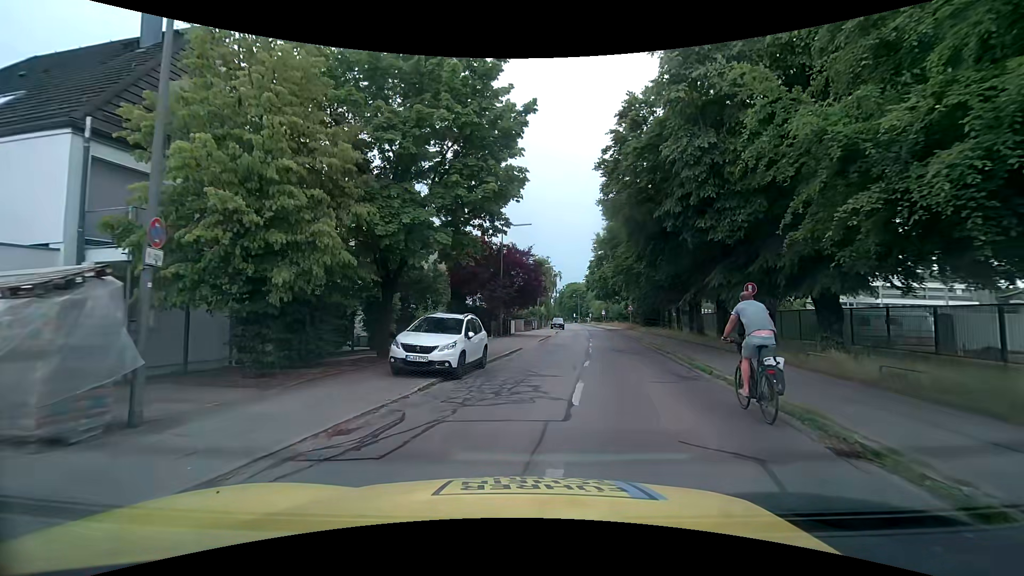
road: tertiary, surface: asphalt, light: Day
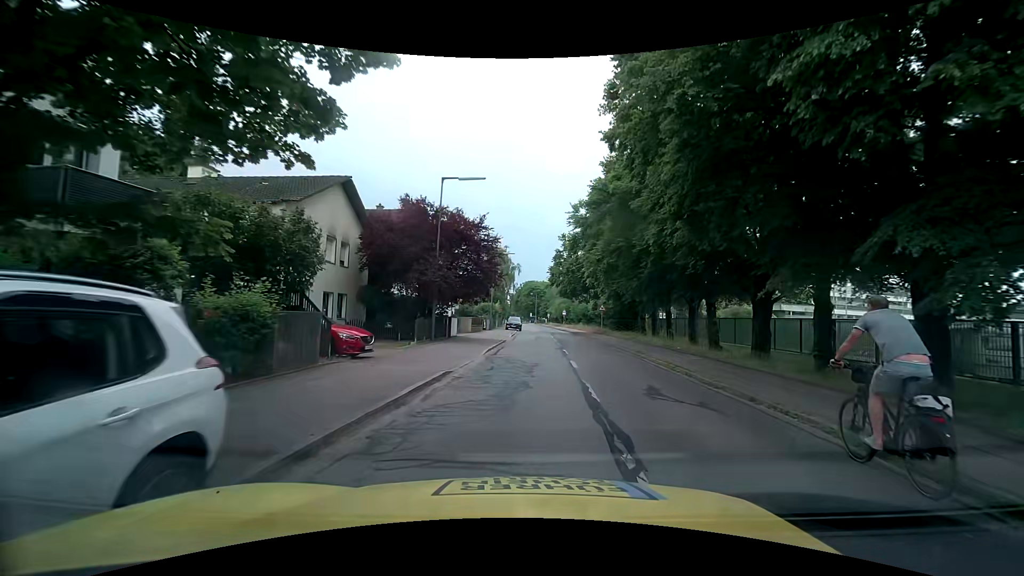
(+0.4, +11.8) m; +5°
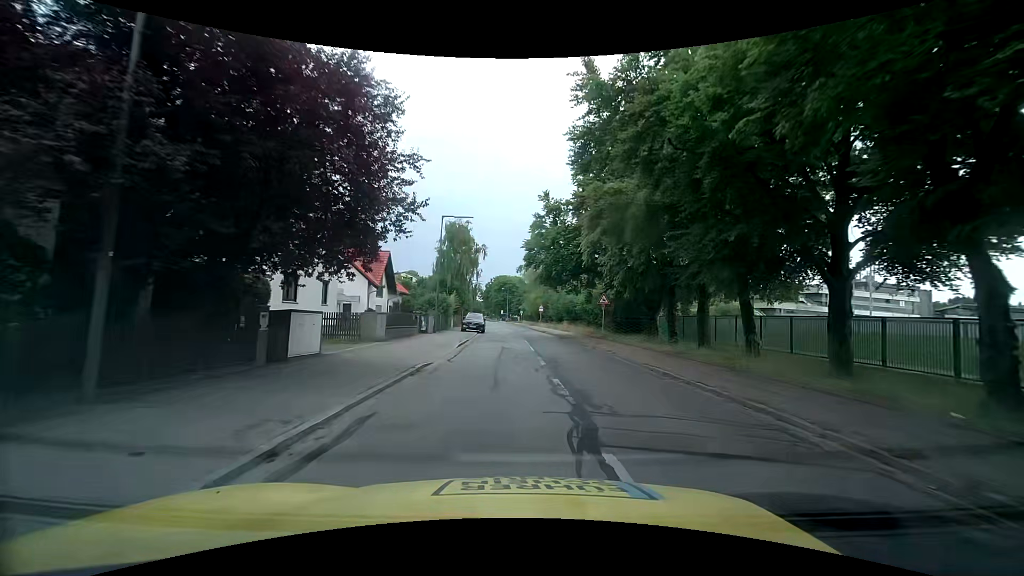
(+0.6, +18.2) m; +3°
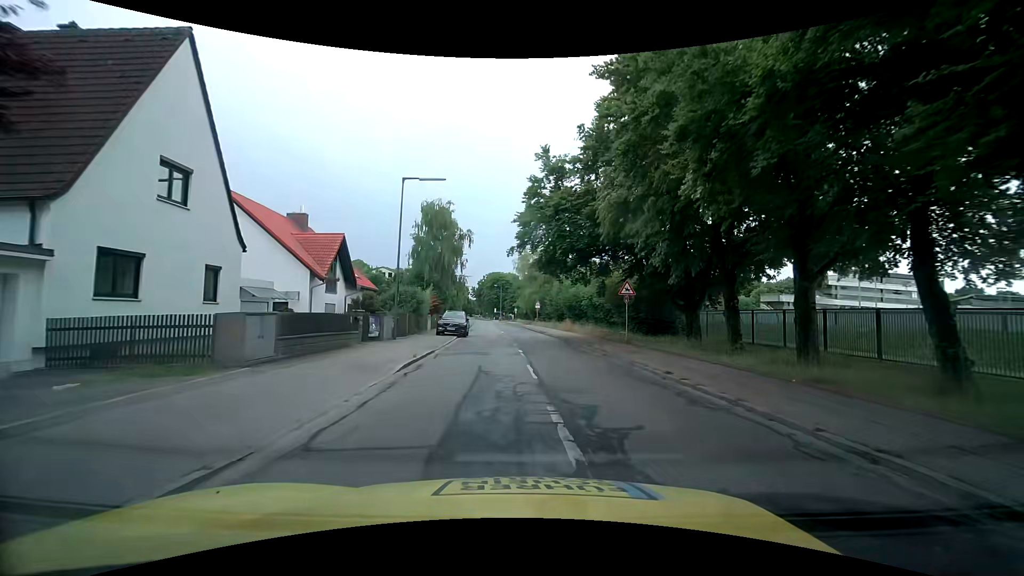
(+0.1, +9.7) m; +1°
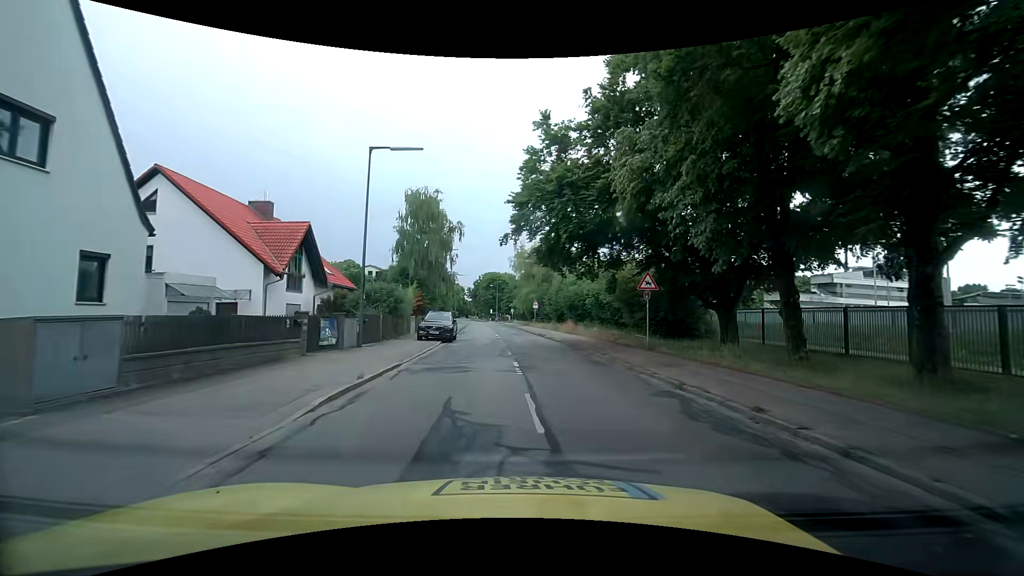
(0.0, +4.9) m; 0°
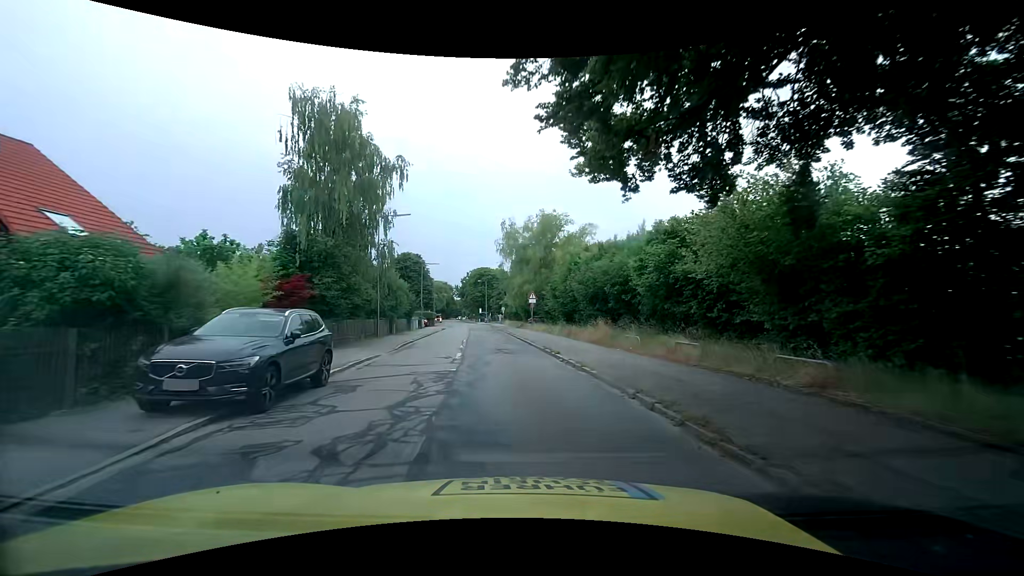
(+0.3, +19.2) m; 0°
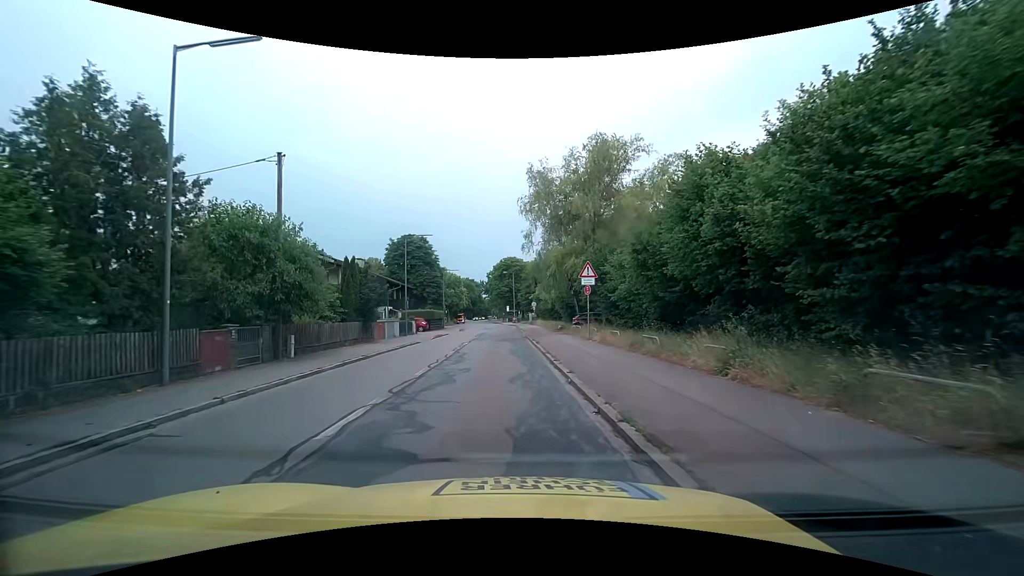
(-0.3, +22.6) m; -3°
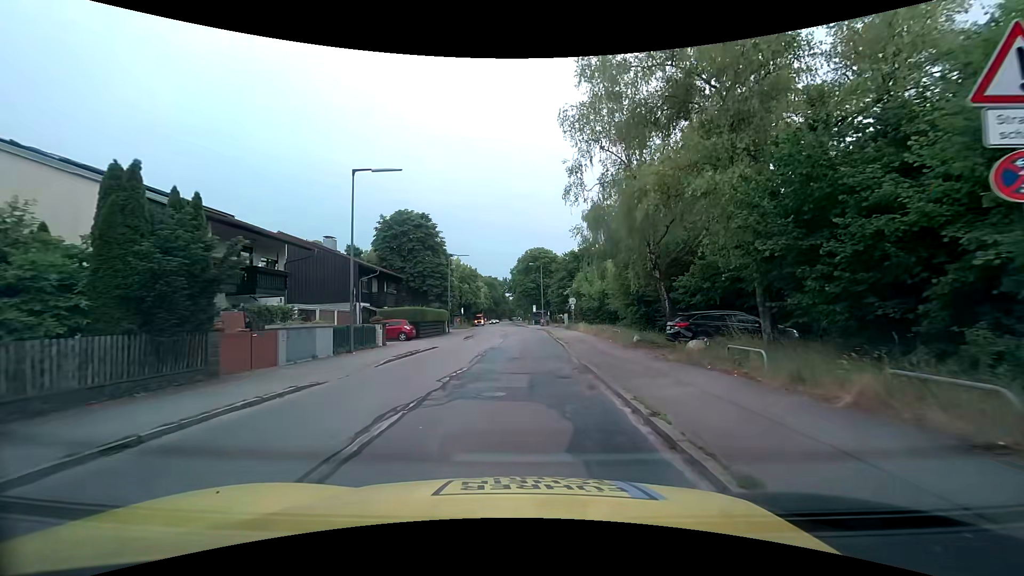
(-0.8, +18.6) m; -3°
(0, +10) (0, +20) (0, +30) (+1, +40) (0, +50) (-1, +60) (-2, +70) (-3, +80) (-4, +90) (-5, +100) m
